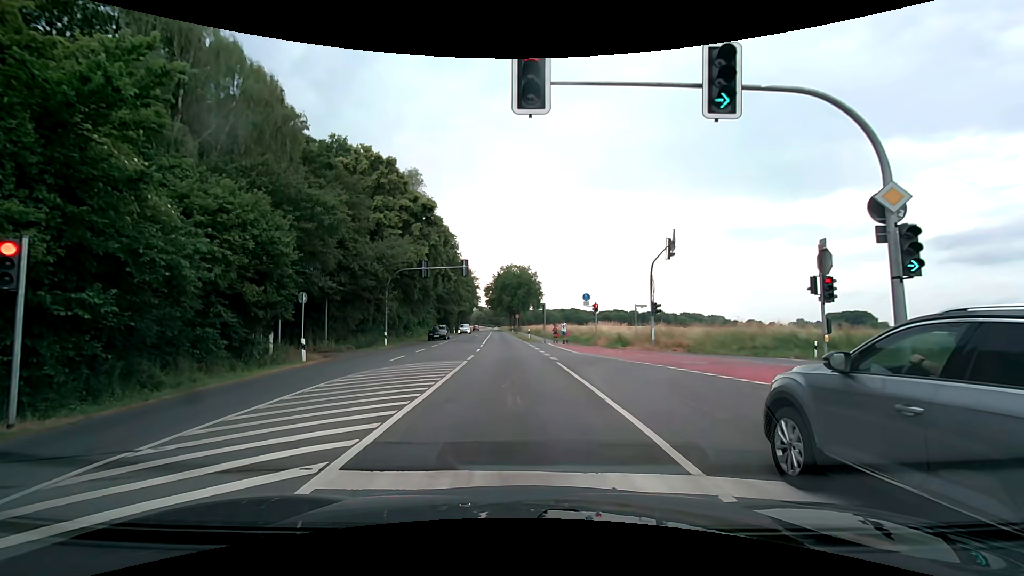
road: secondary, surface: asphalt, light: Day
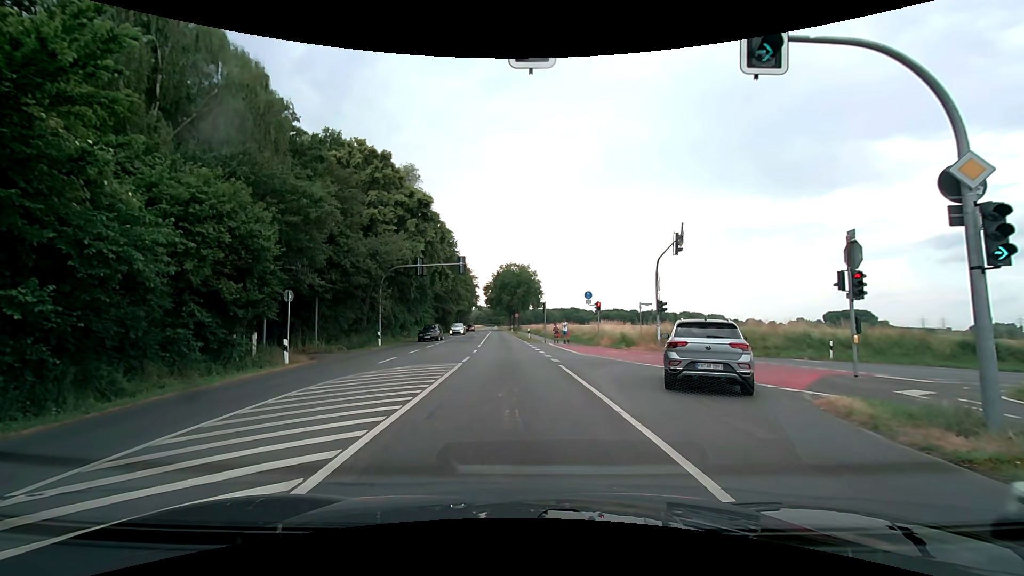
(0.0, +1.4) m; 0°
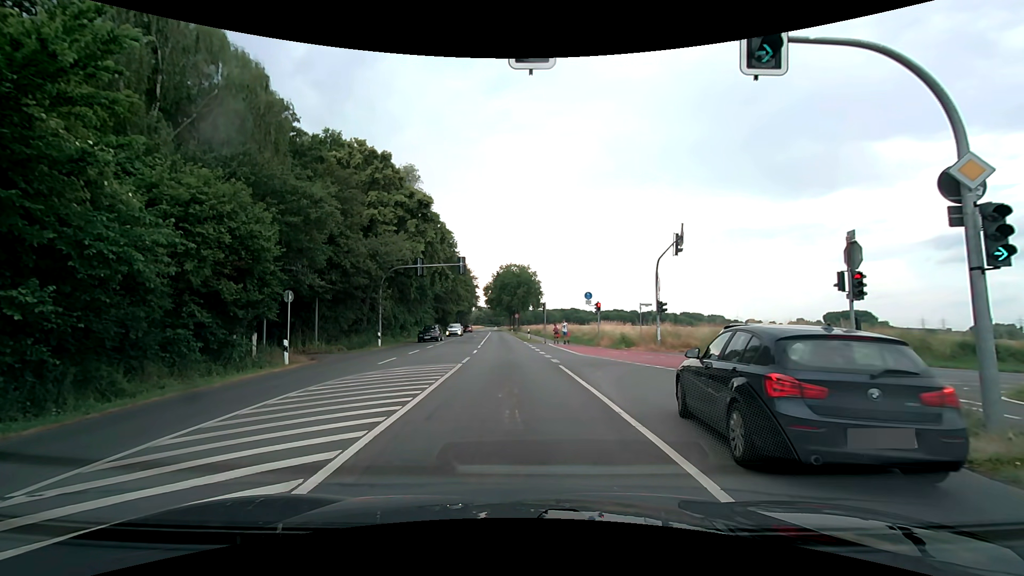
(0.0, +0.1) m; 0°
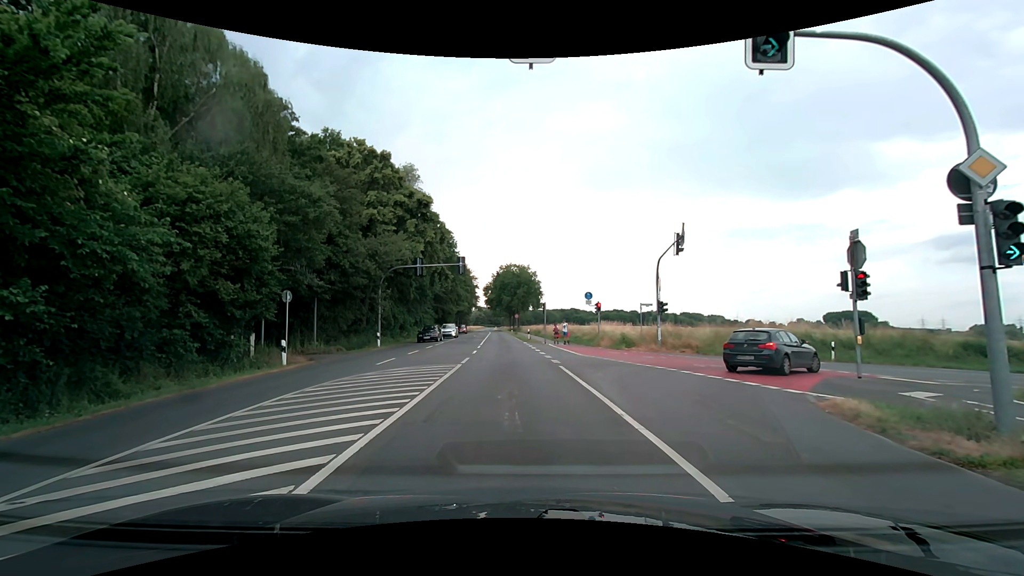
(0.0, +0.2) m; 0°
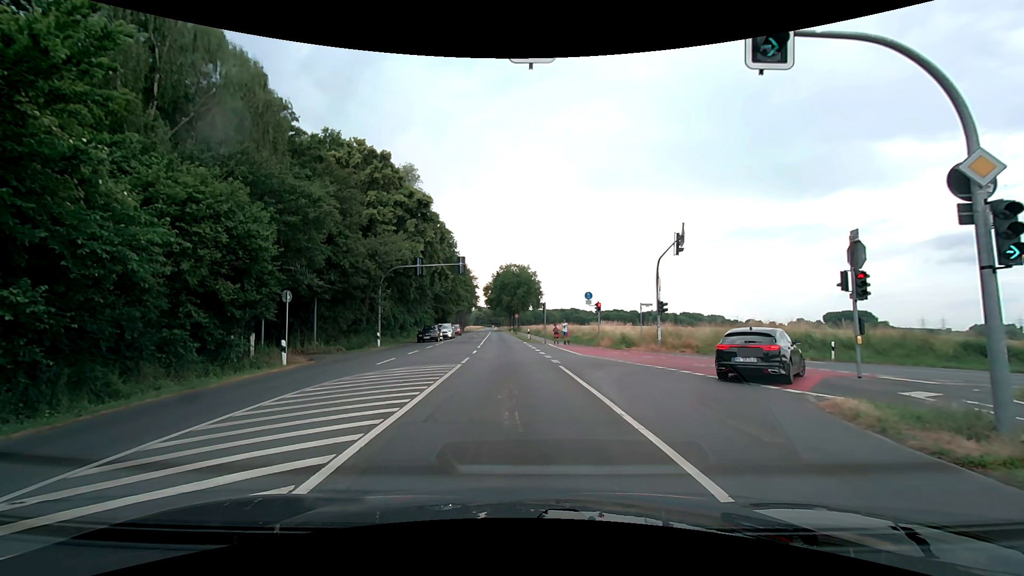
(0.0, 0.0) m; 0°
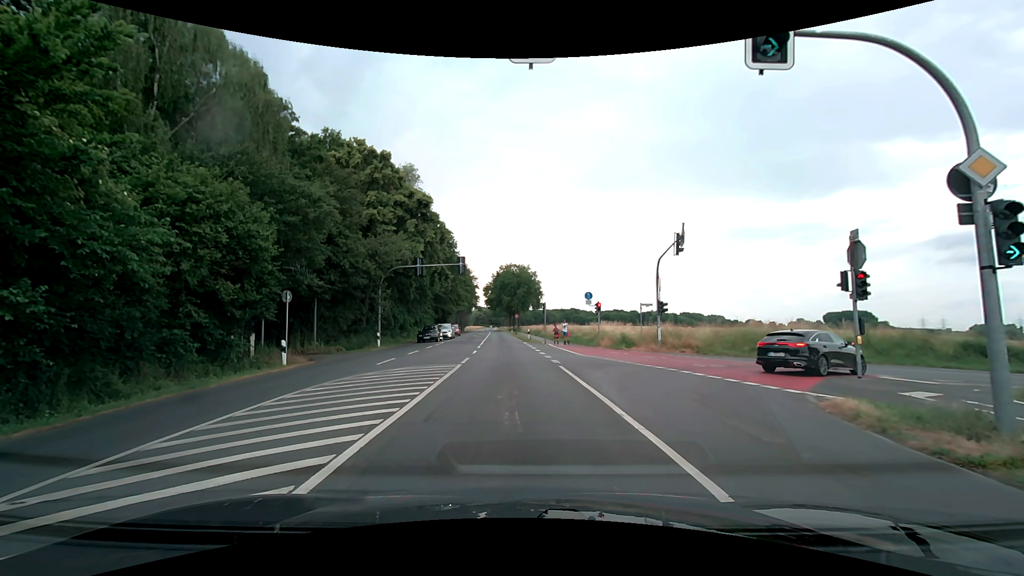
(0.0, 0.0) m; 0°
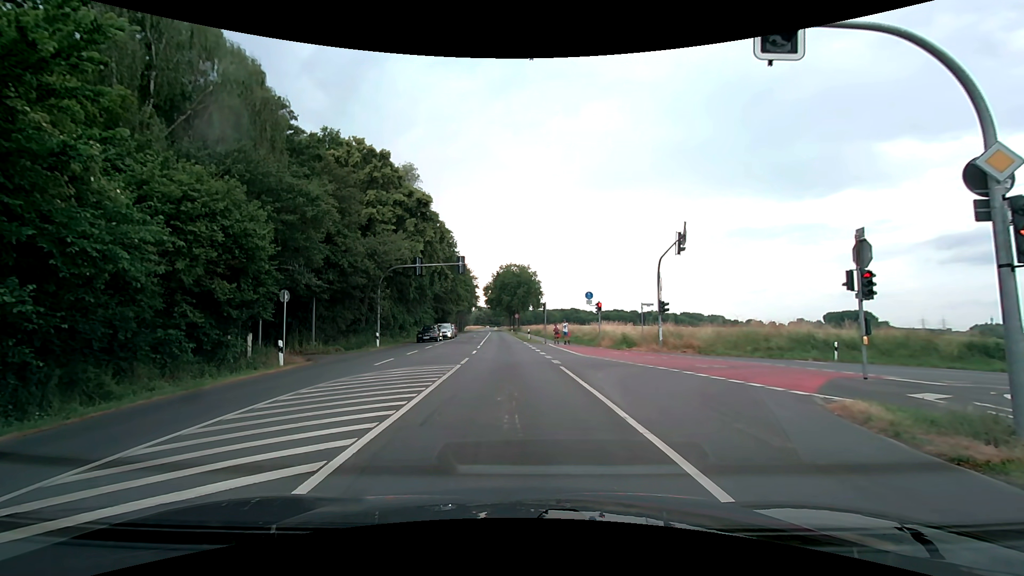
(0.0, +0.3) m; 0°
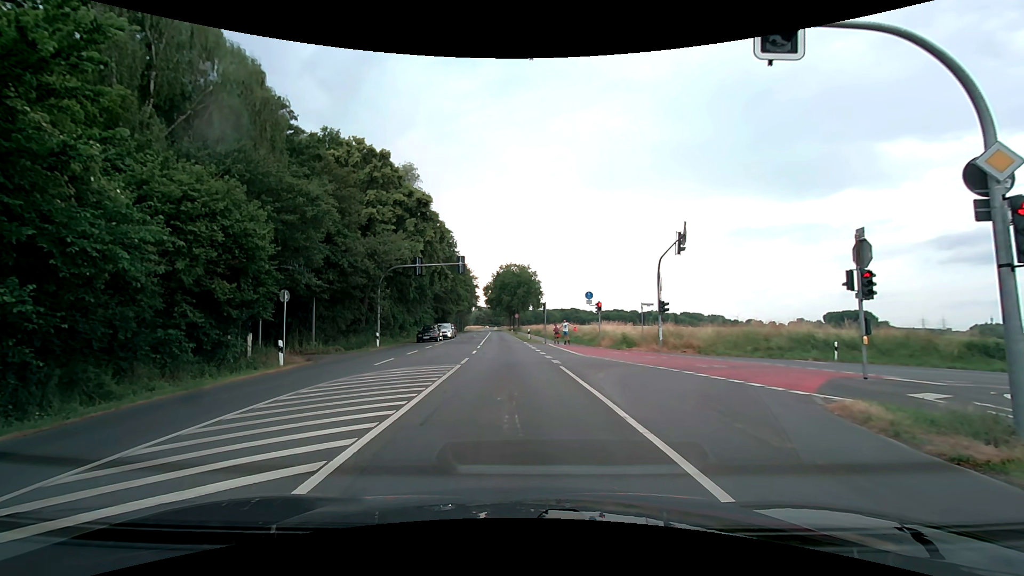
(0.0, 0.0) m; 0°
(-1, +10) (-1, +20) (-2, +30) (-3, +40) (-4, +50) (-5, +60) (-6, +70) (-7, +80) (-8, +90) (-9, +100) m
